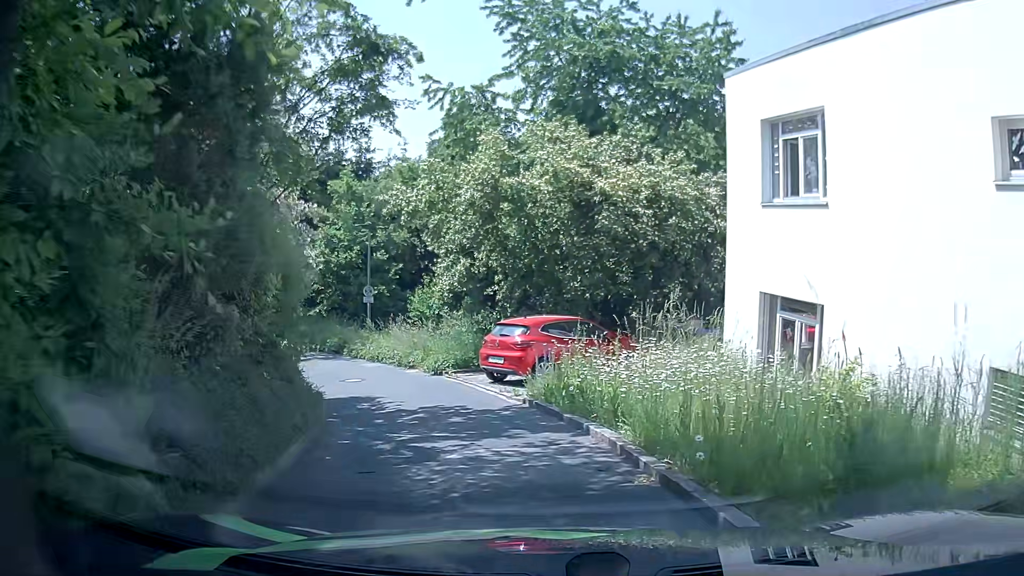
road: residential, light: Day
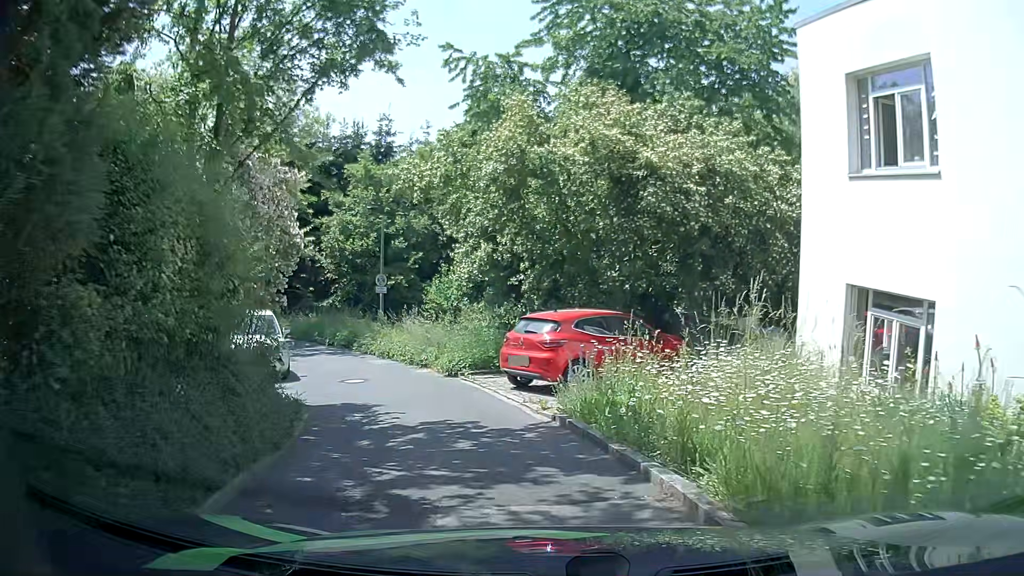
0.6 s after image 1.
(0.0, +2.4) m; -2°
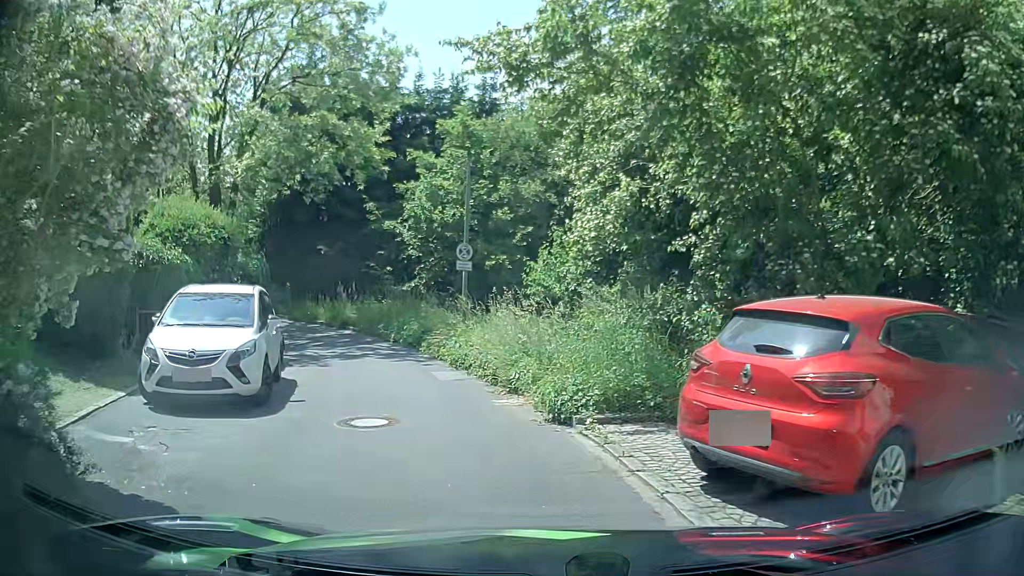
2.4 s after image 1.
(-0.6, +7.5) m; -9°
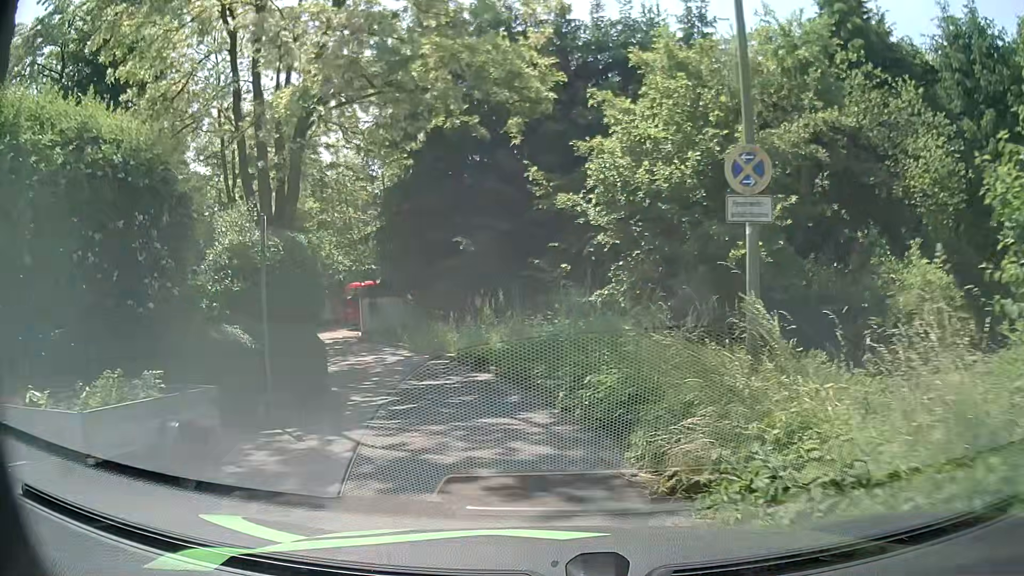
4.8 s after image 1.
(-1.6, +10.7) m; -16°
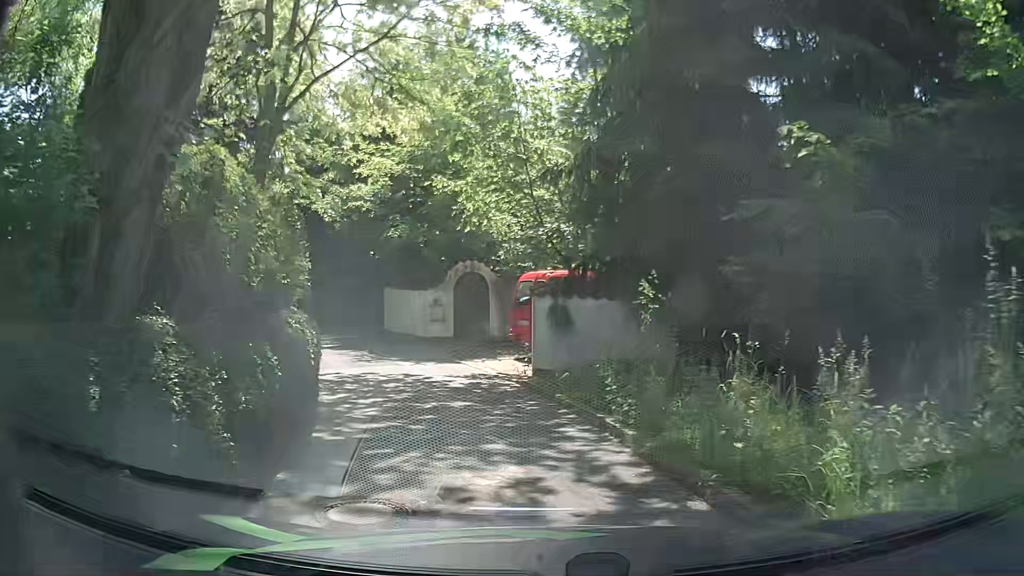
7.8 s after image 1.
(-2.1, +12.7) m; -20°
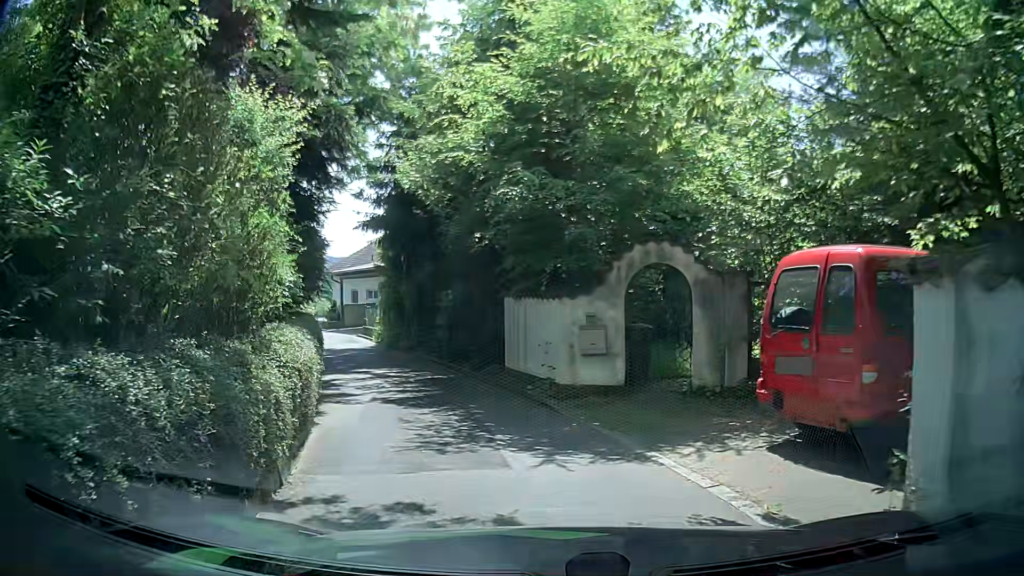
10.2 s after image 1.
(-0.7, +8.1) m; -15°
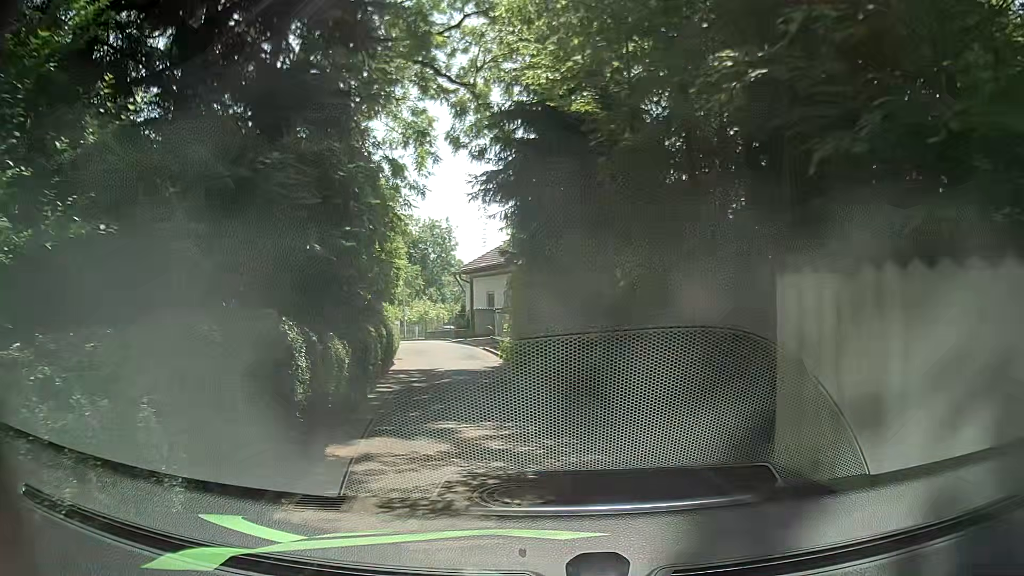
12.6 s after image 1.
(-0.5, +7.8) m; -12°
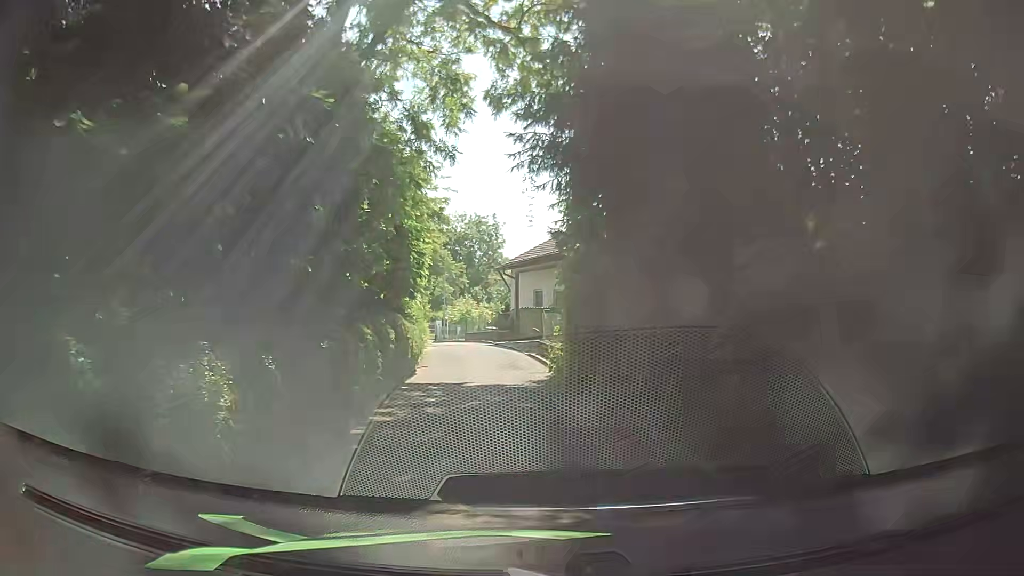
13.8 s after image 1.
(0.0, +4.0) m; -3°
